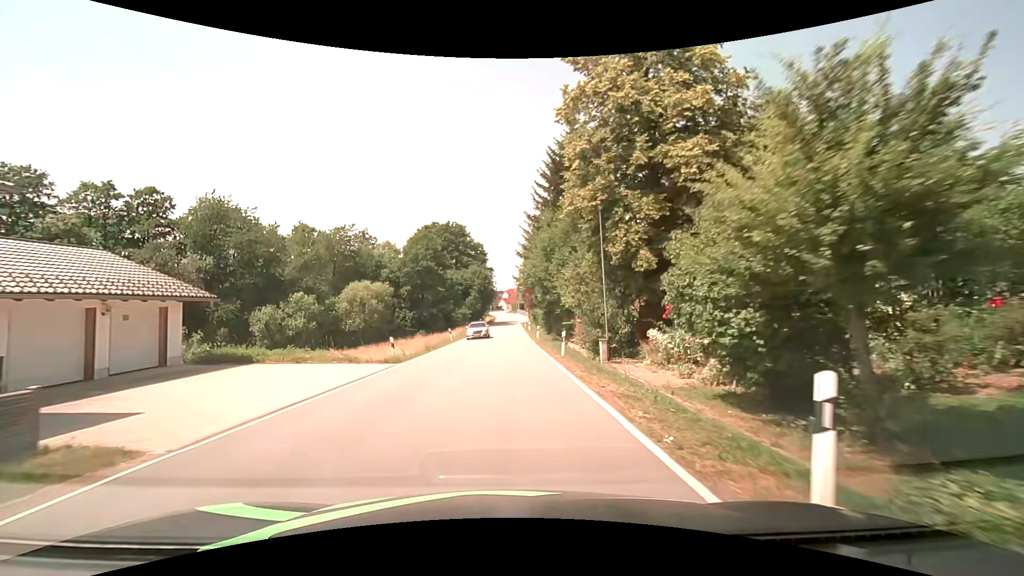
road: secondary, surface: asphalt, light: Day
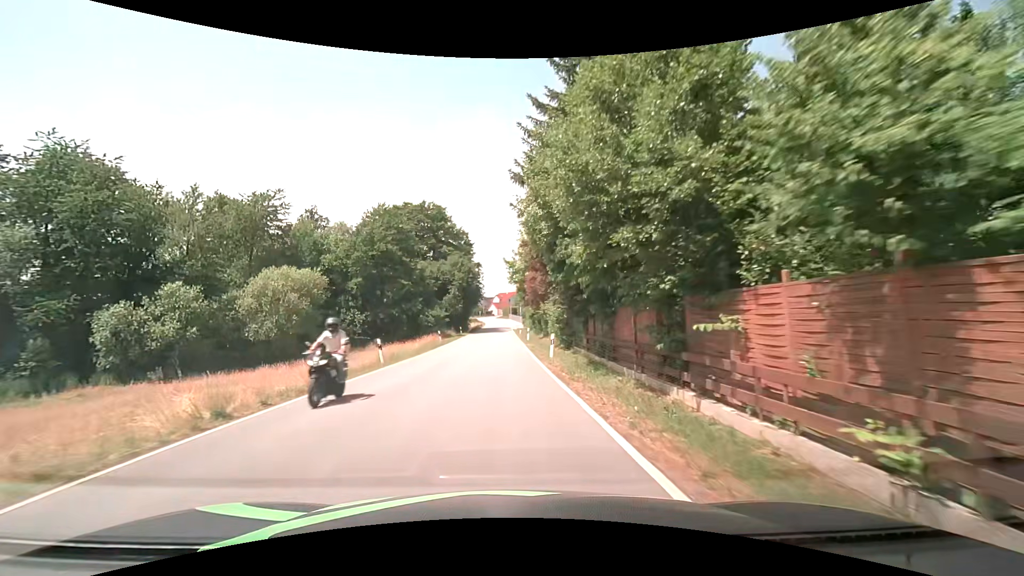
(+0.3, +20.7) m; +1°
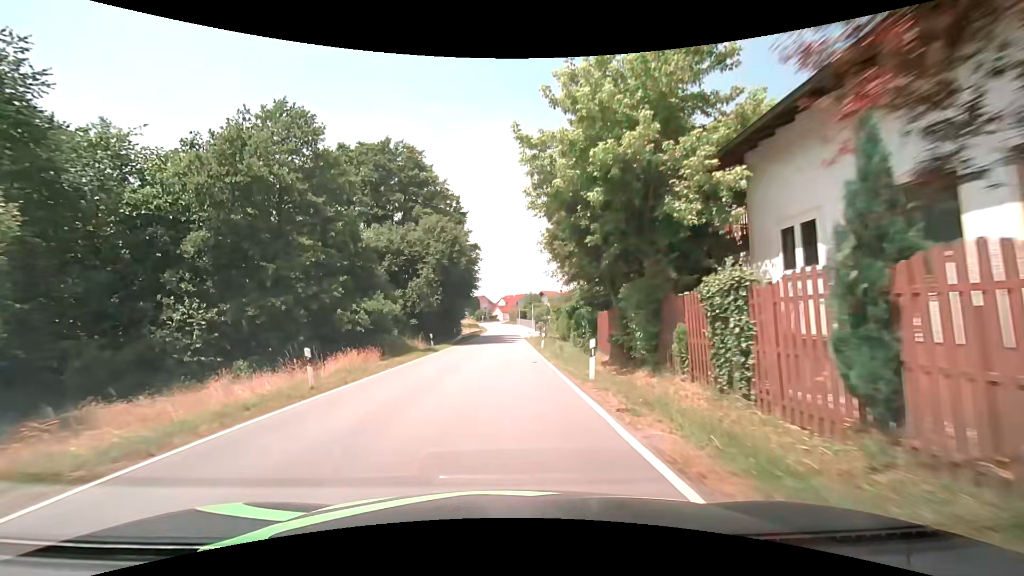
(-0.2, +28.9) m; -1°
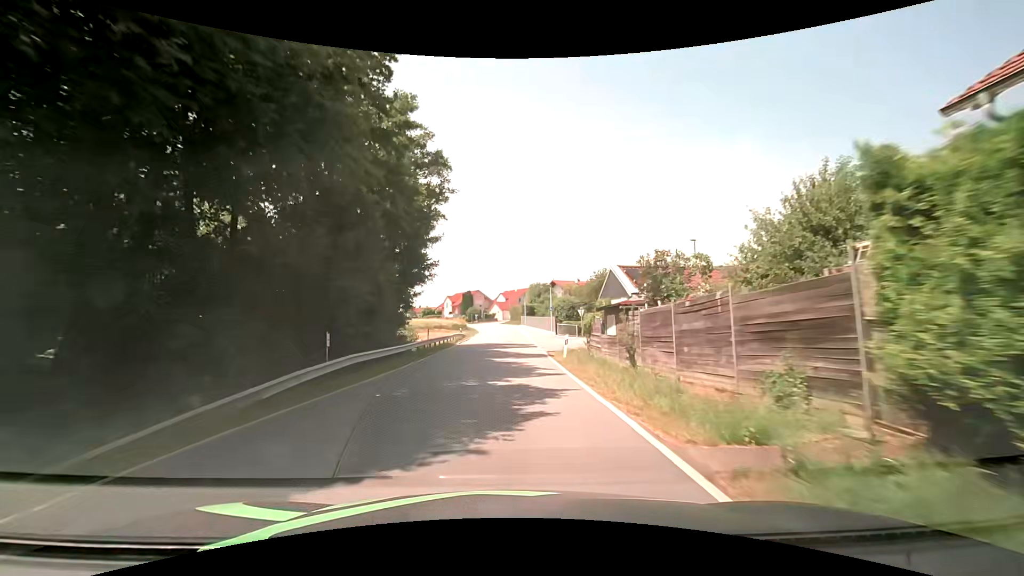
(+0.2, +37.8) m; 0°
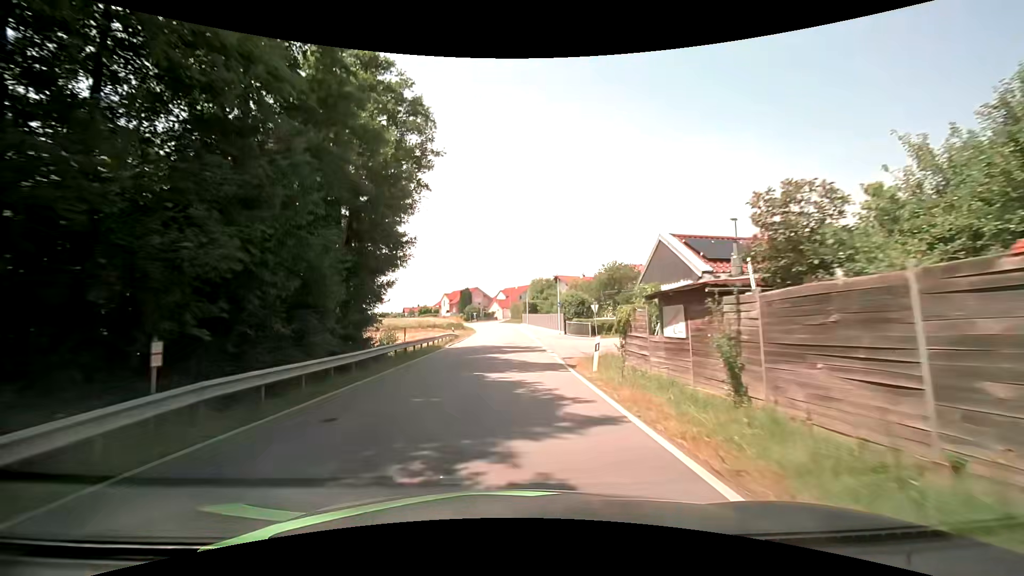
(0.0, +7.7) m; 0°
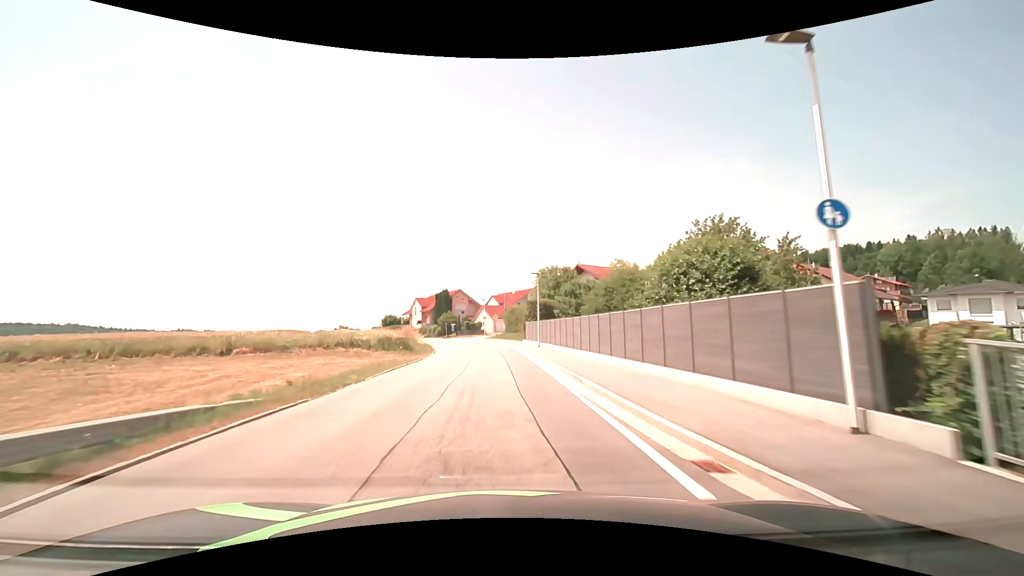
(0.0, +39.4) m; -1°
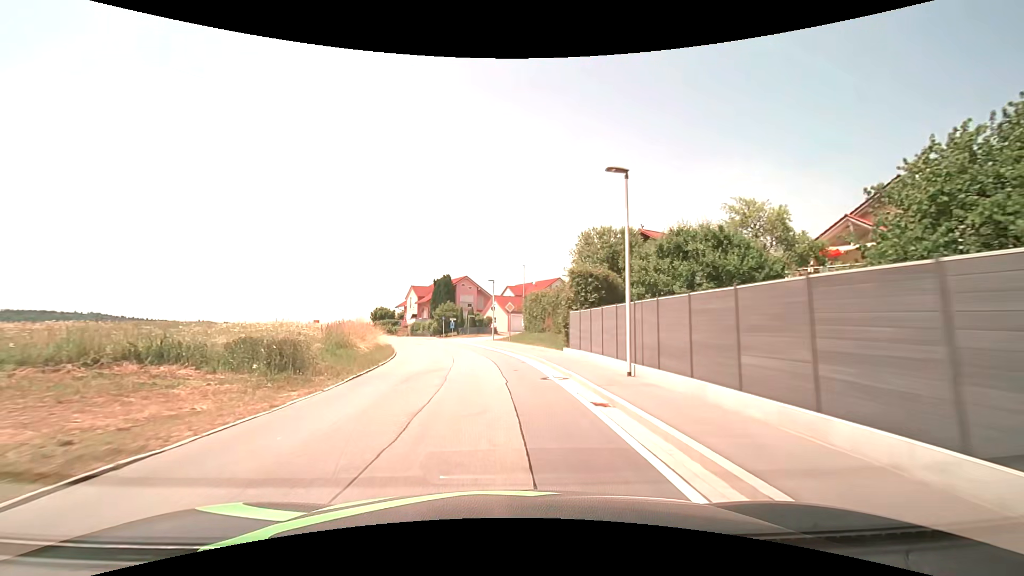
(-0.1, +23.6) m; -2°
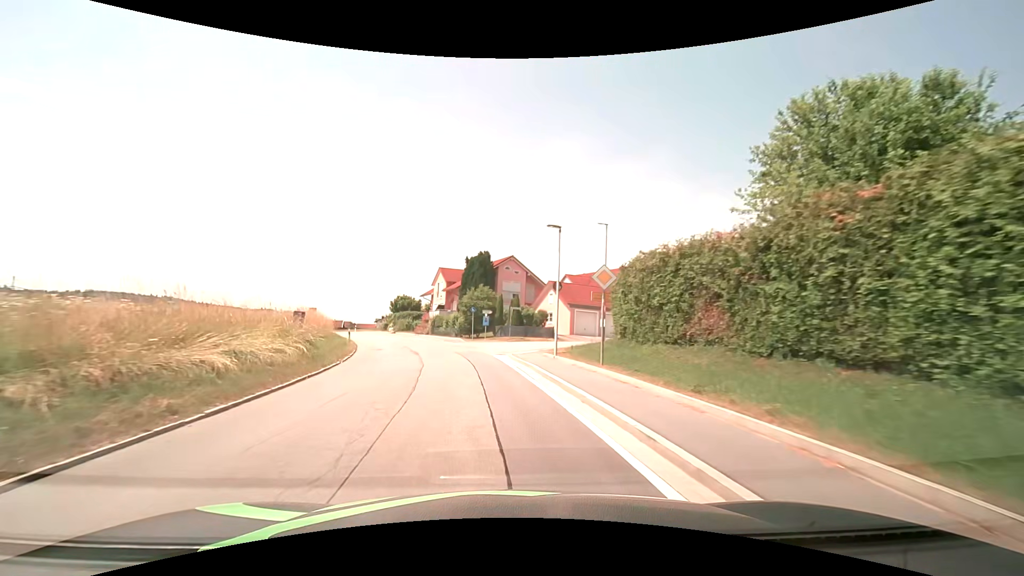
(-0.9, +23.2) m; -6°
(0, +10) (-2, +20) (-3, +30) (-6, +39) (-10, +49) (-14, +58) (-18, +67) (-23, +76) (-27, +85) (-32, +93) m
